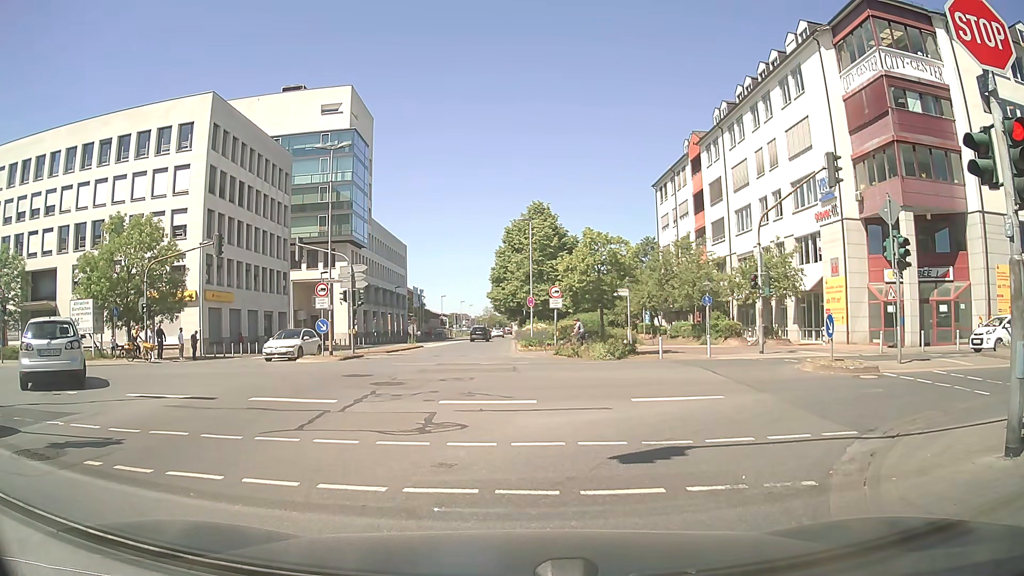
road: secondary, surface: asphalt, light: Day
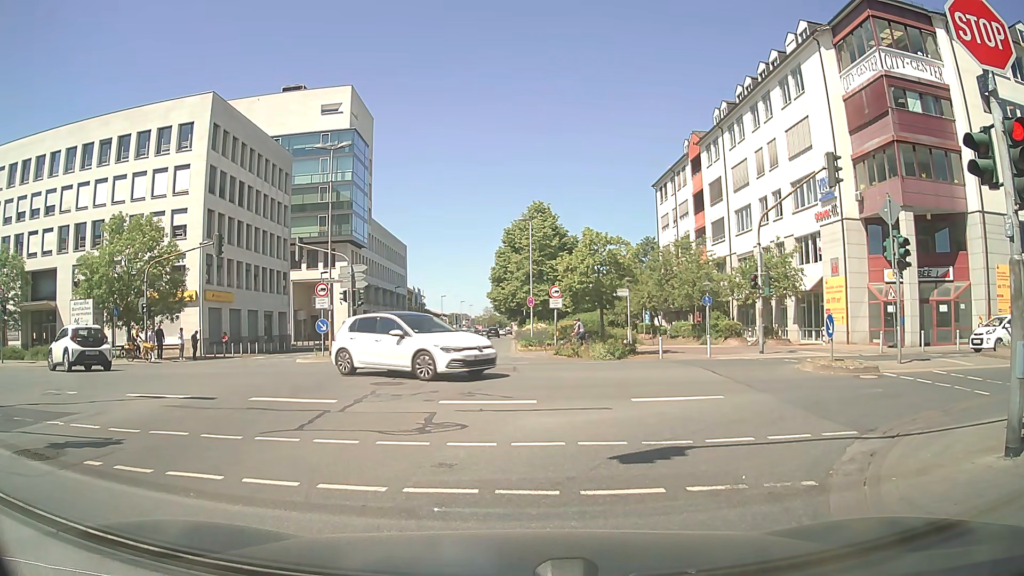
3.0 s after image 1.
(0.0, 0.0) m; 0°
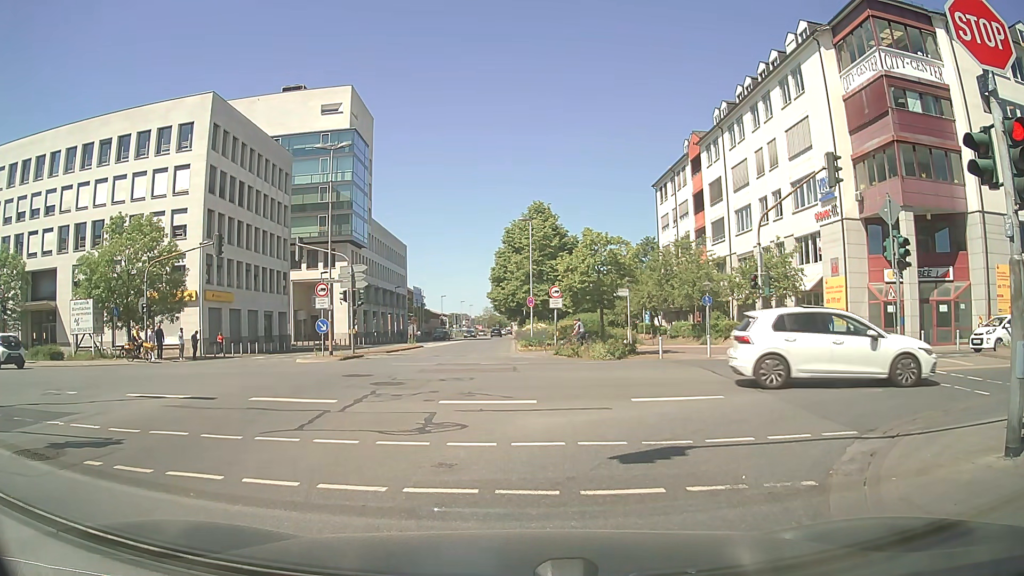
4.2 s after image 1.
(0.0, 0.0) m; 0°
